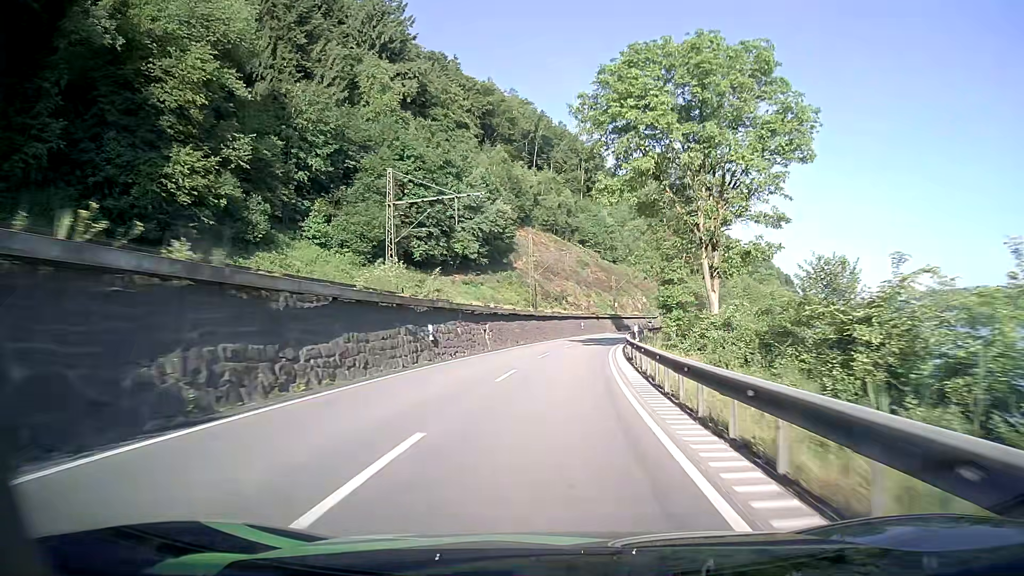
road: primary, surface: asphalt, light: Day
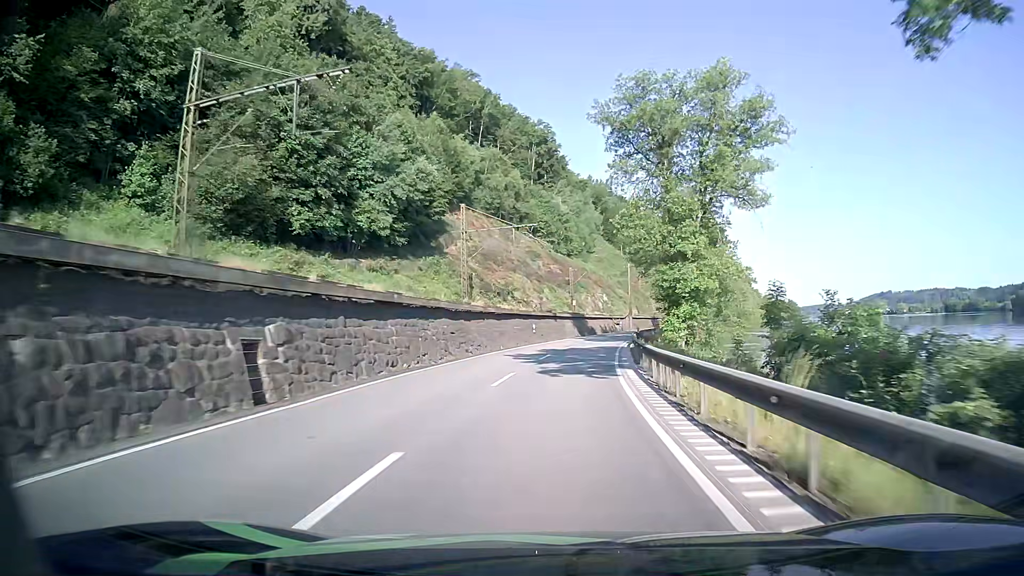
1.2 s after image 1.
(+1.0, +25.0) m; +4°
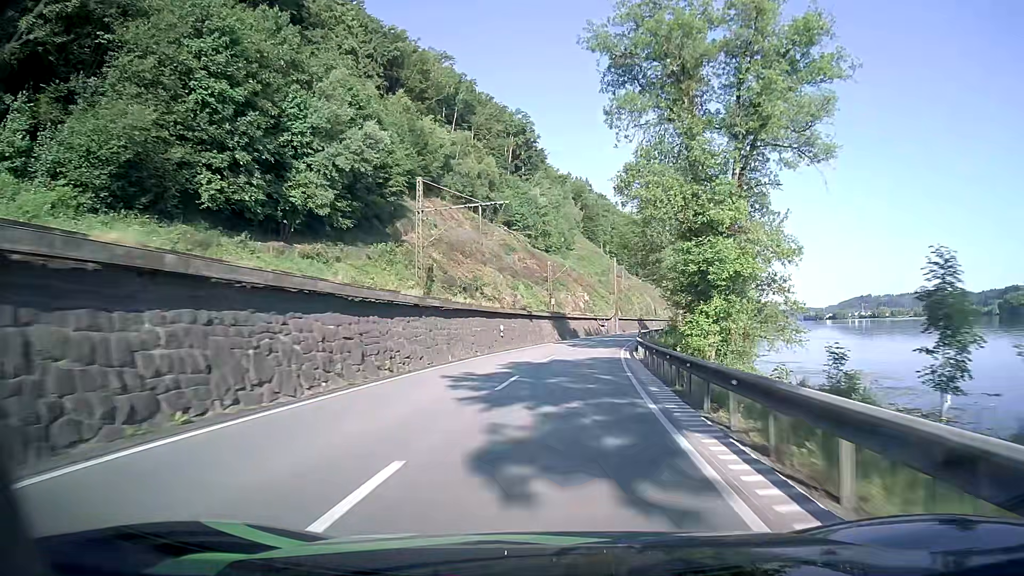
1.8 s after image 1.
(+0.2, +12.6) m; +2°
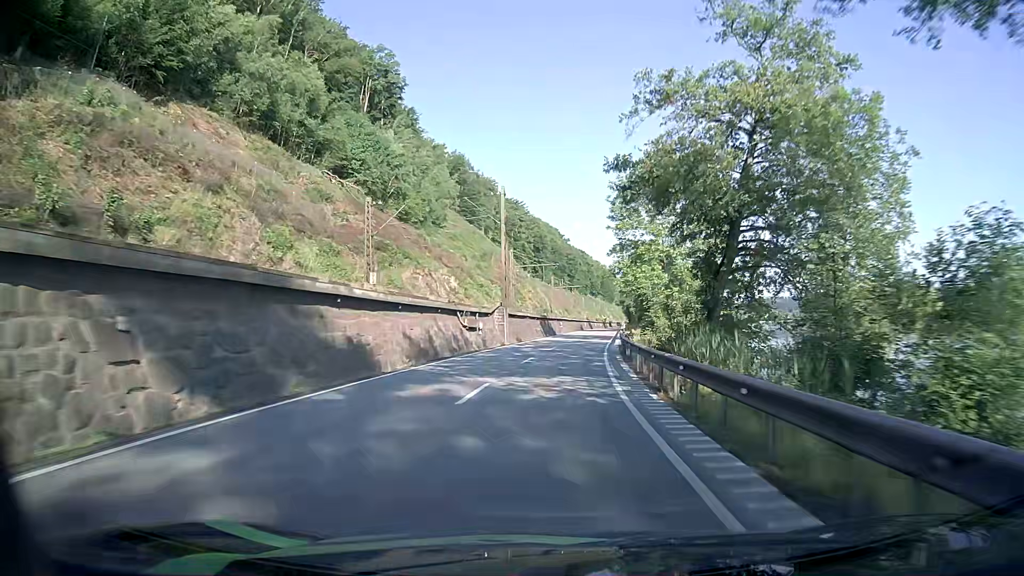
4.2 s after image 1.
(+4.4, +50.4) m; +10°
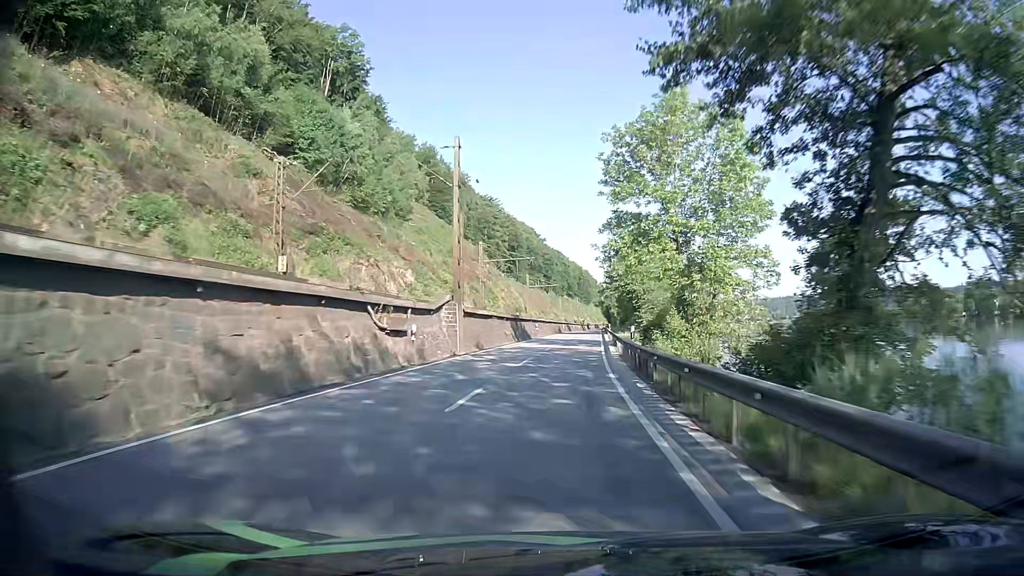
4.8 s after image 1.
(+0.2, +12.8) m; +2°
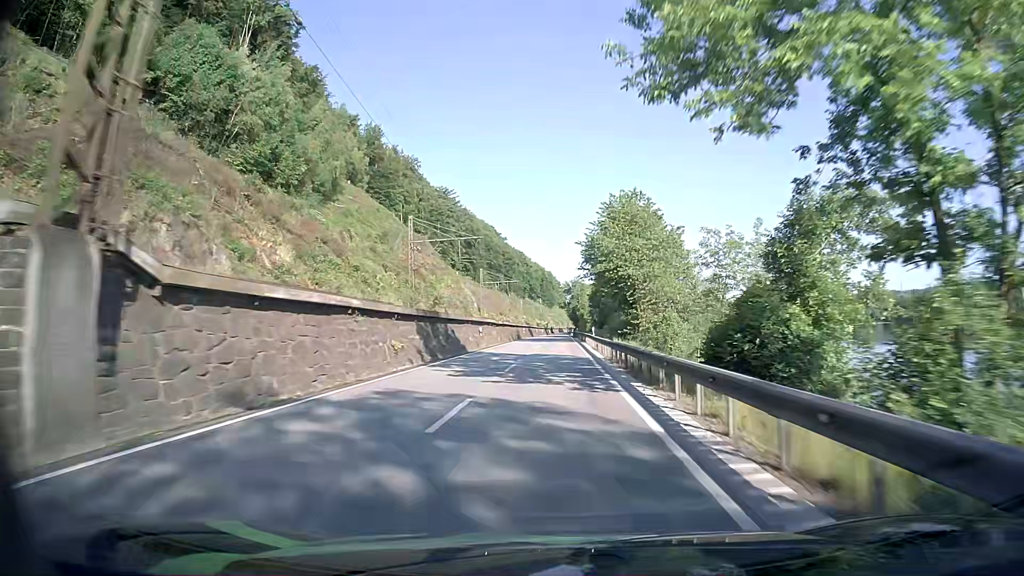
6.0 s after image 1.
(+0.9, +25.8) m; +3°
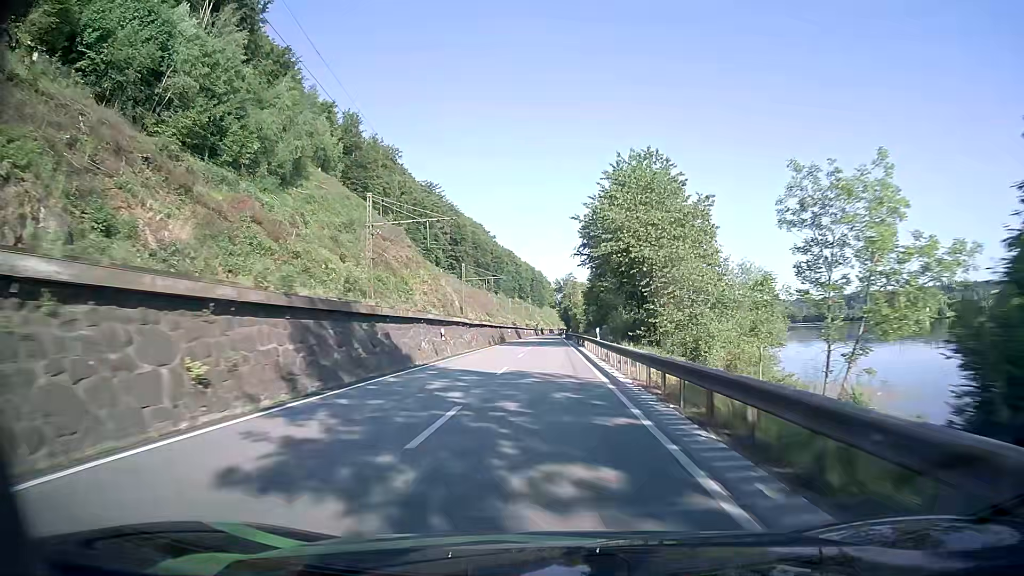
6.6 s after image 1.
(+0.2, +13.0) m; +2°
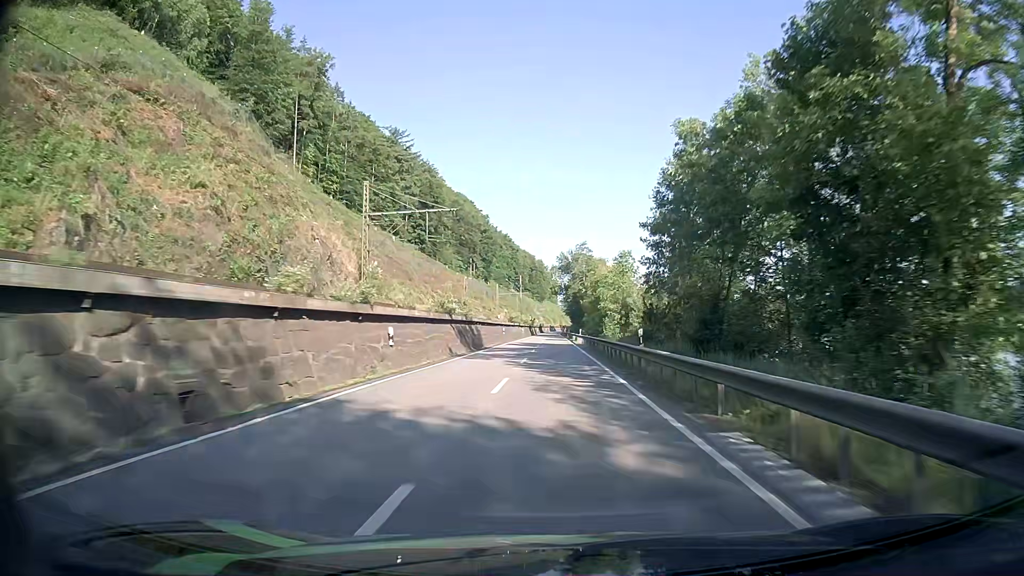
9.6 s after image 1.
(-0.4, +65.4) m; 0°
(0, +10) (0, +20) (0, +30) (0, +40) (0, +50) (0, +60) (0, +70) (0, +80) (0, +90) (0, +100) m
